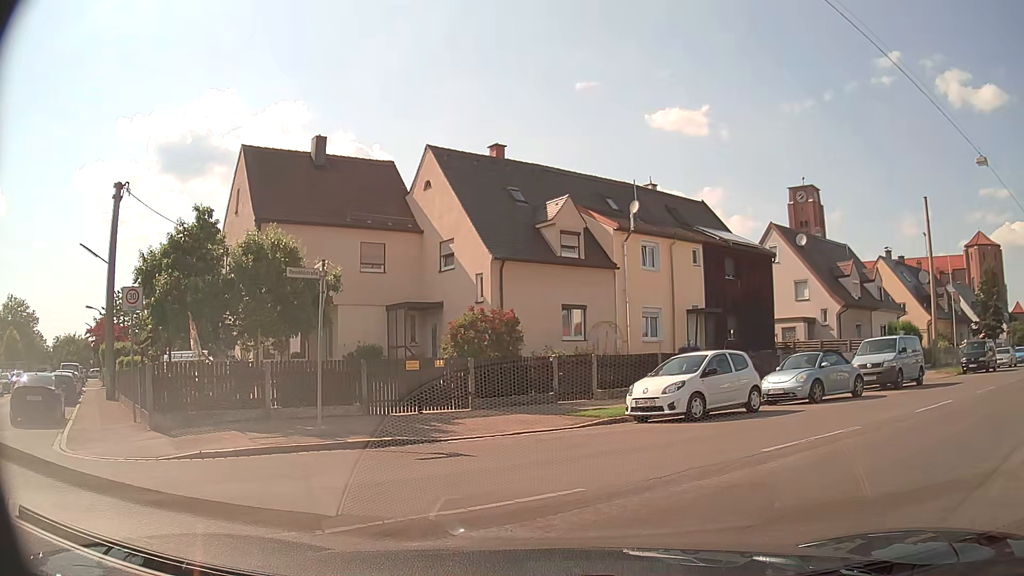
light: Day
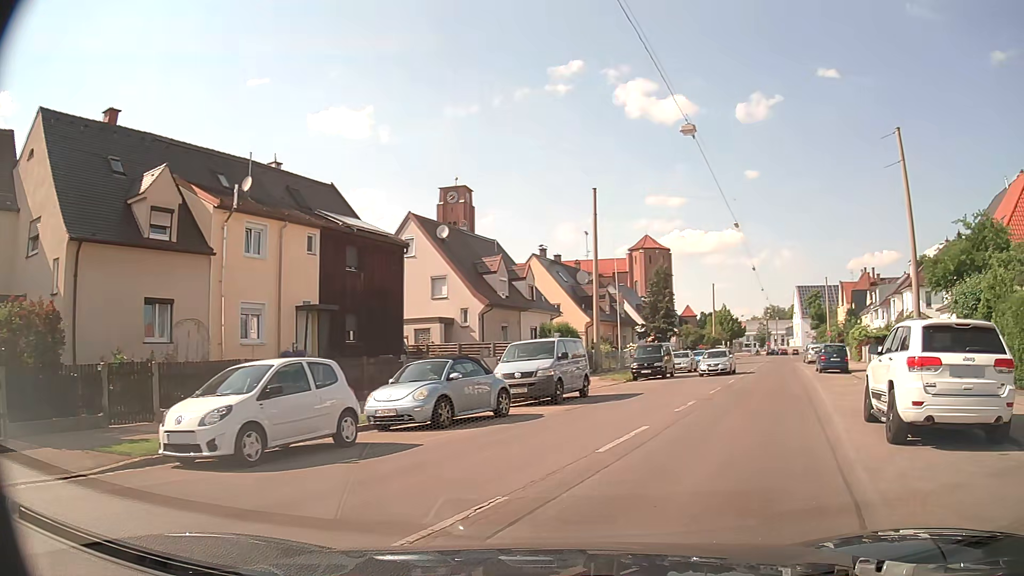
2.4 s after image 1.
(+1.3, +5.0) m; +30°
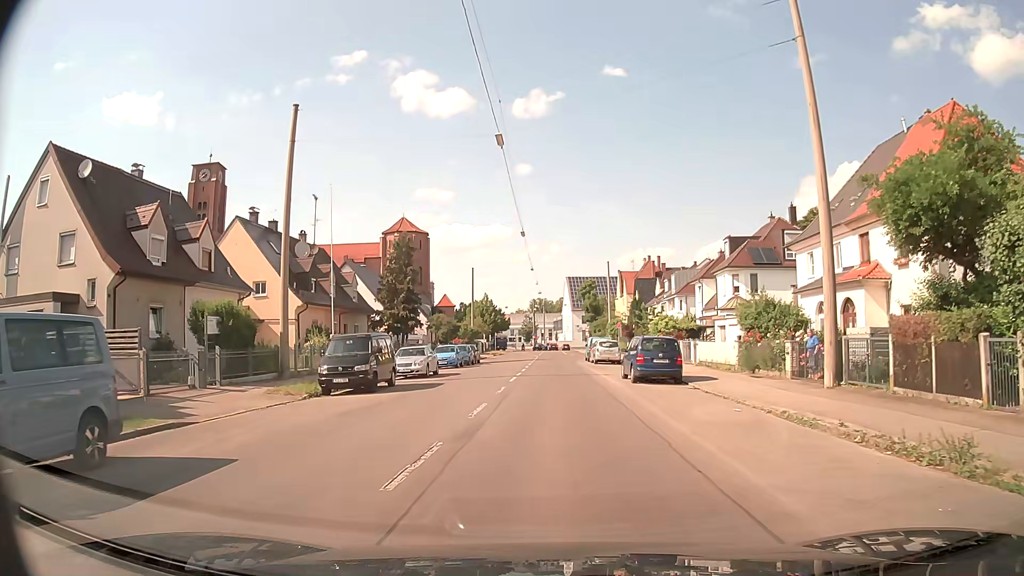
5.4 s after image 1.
(+3.7, +14.6) m; +20°
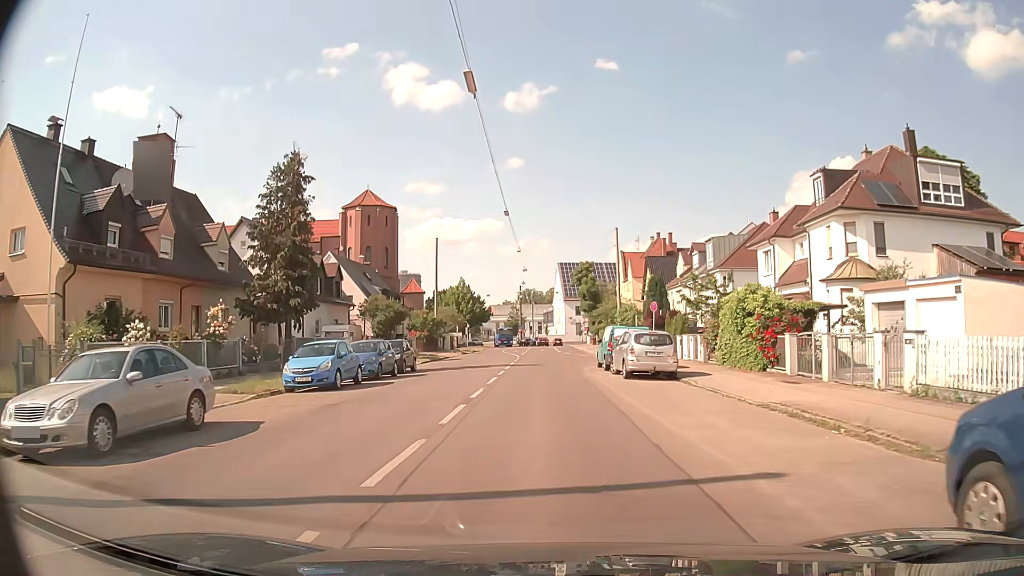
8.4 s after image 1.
(+0.2, +22.9) m; 0°
